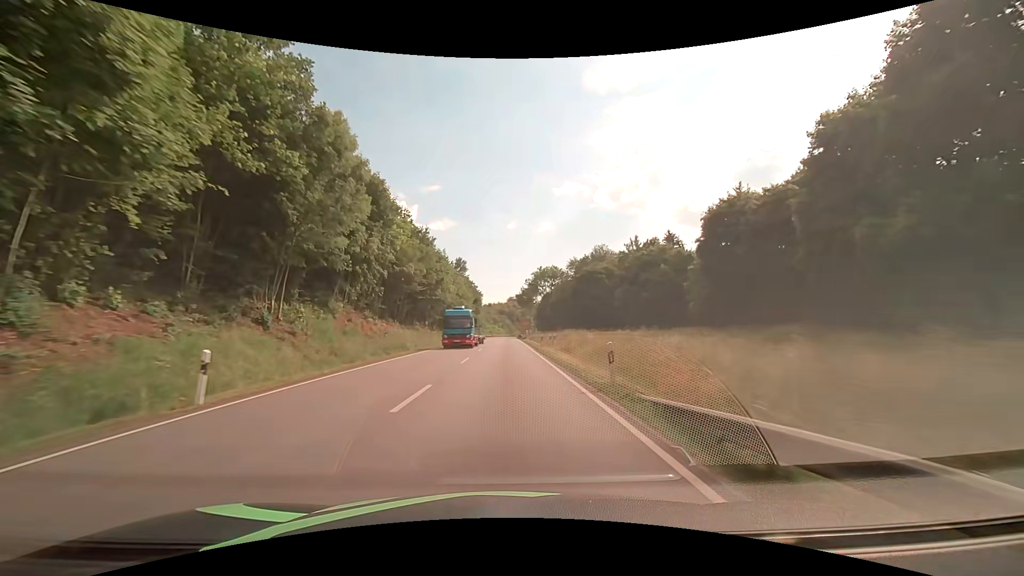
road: primary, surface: asphalt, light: Day
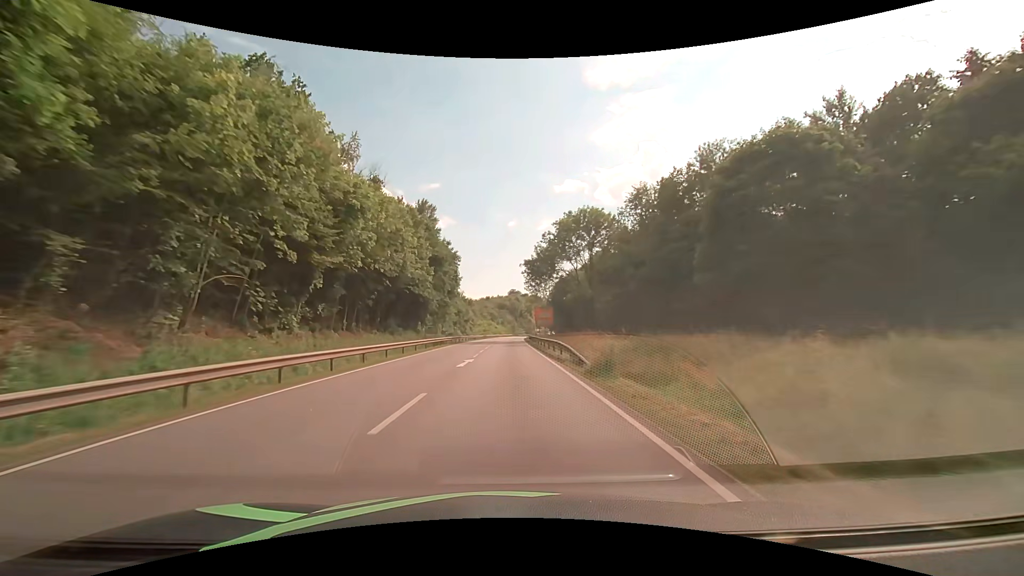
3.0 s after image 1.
(-0.3, +62.6) m; 0°
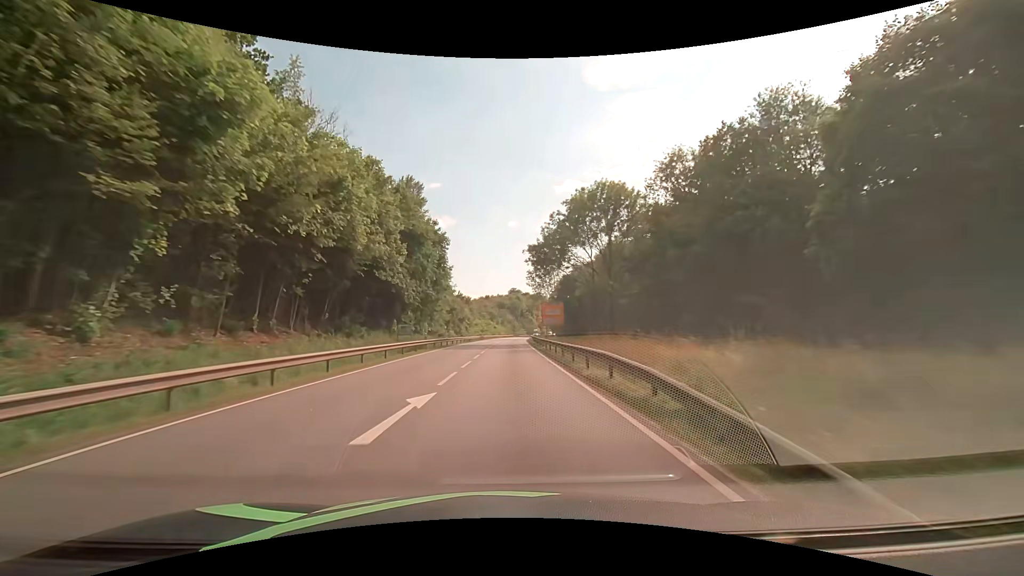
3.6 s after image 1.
(0.0, +12.6) m; 0°
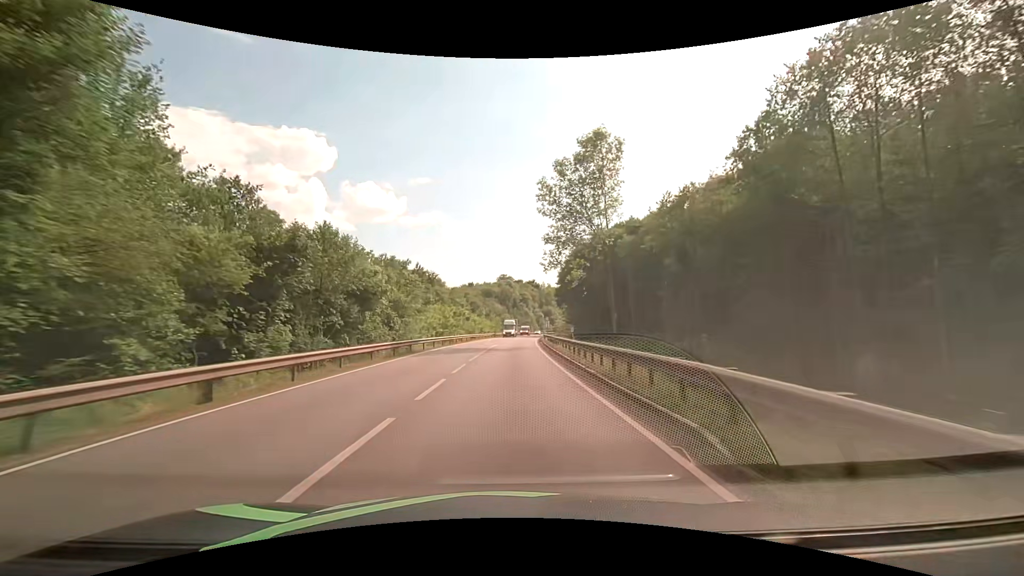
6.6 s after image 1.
(+0.6, +62.9) m; +1°
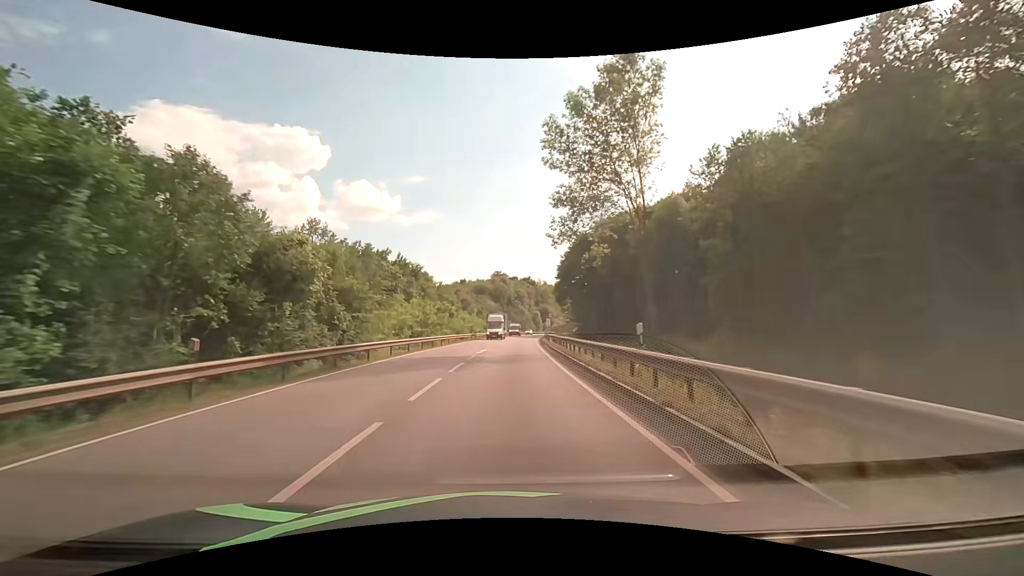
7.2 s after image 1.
(0.0, +12.6) m; +1°
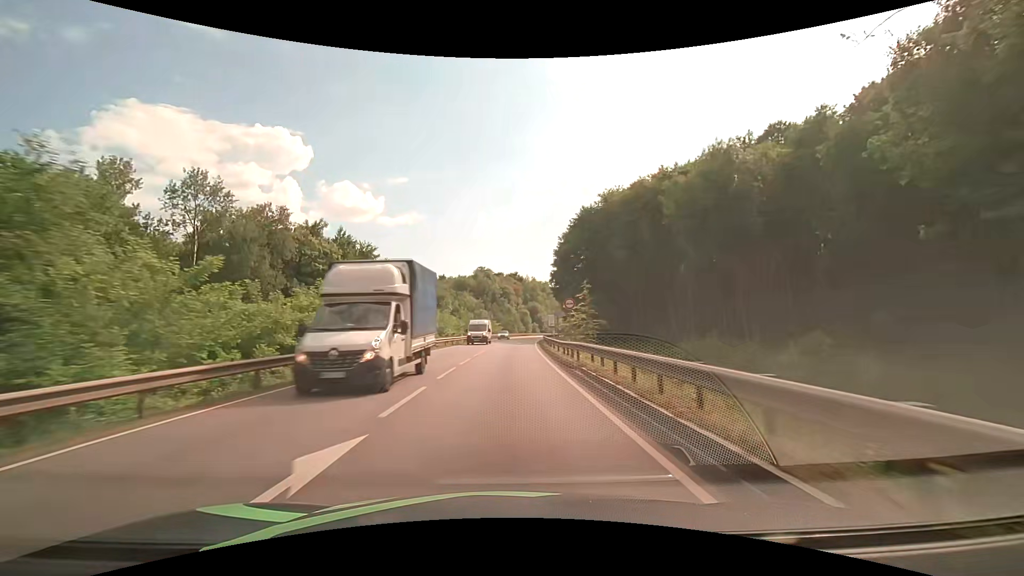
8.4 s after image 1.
(+0.2, +25.1) m; +1°
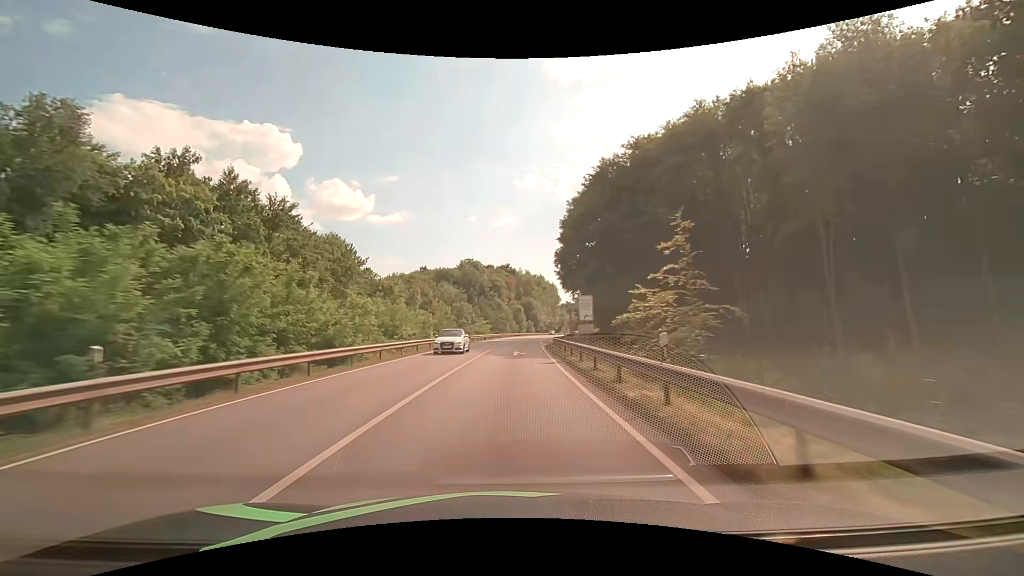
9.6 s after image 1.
(+0.2, +25.1) m; +1°
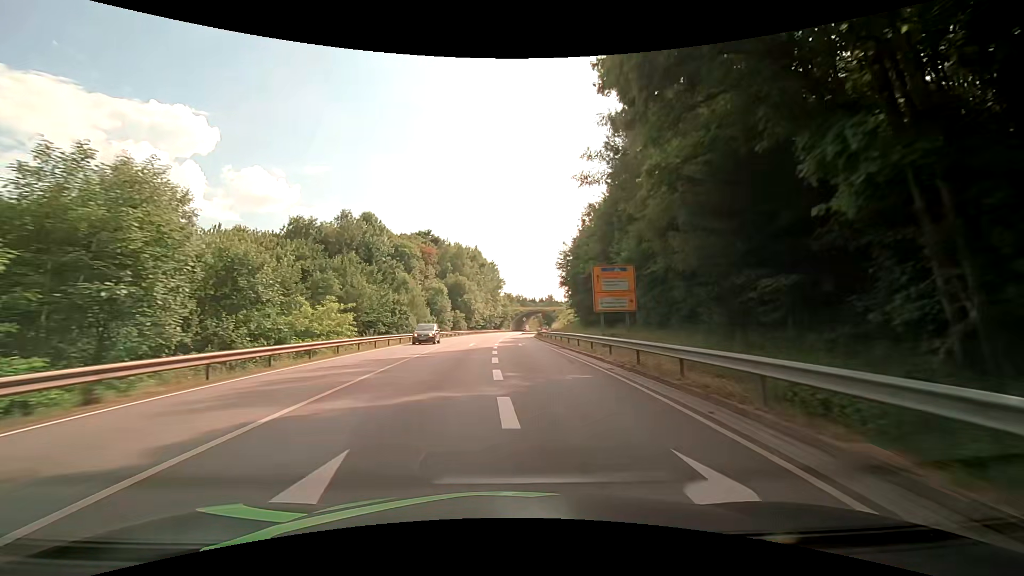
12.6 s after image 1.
(+3.3, +60.7) m; +7°
(0, +10) (0, +20) (0, +30) (0, +40) (0, +50) (+1, +60) (+1, +70) (+3, +80) (+7, +89) (+14, +96) m
